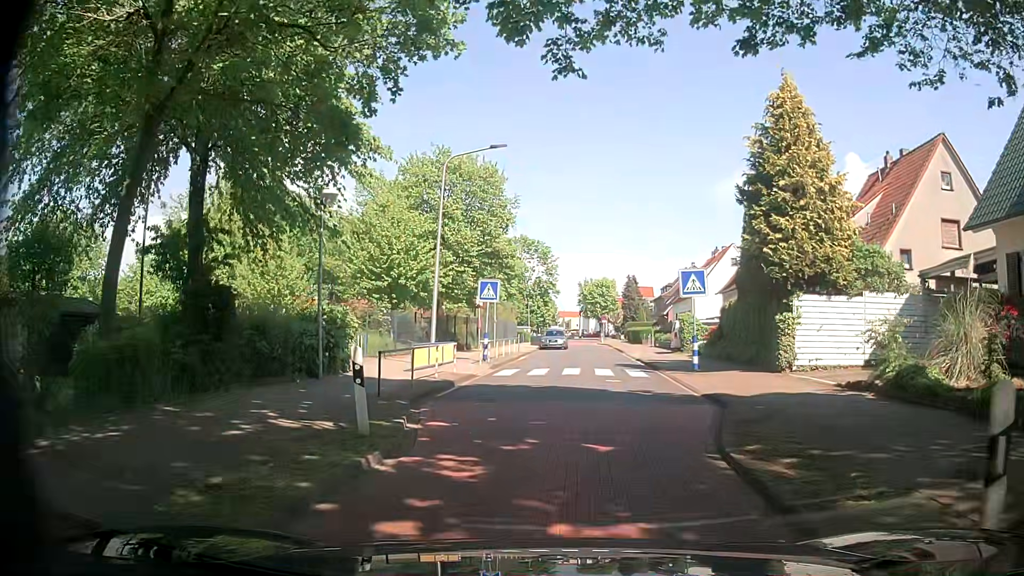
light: Day
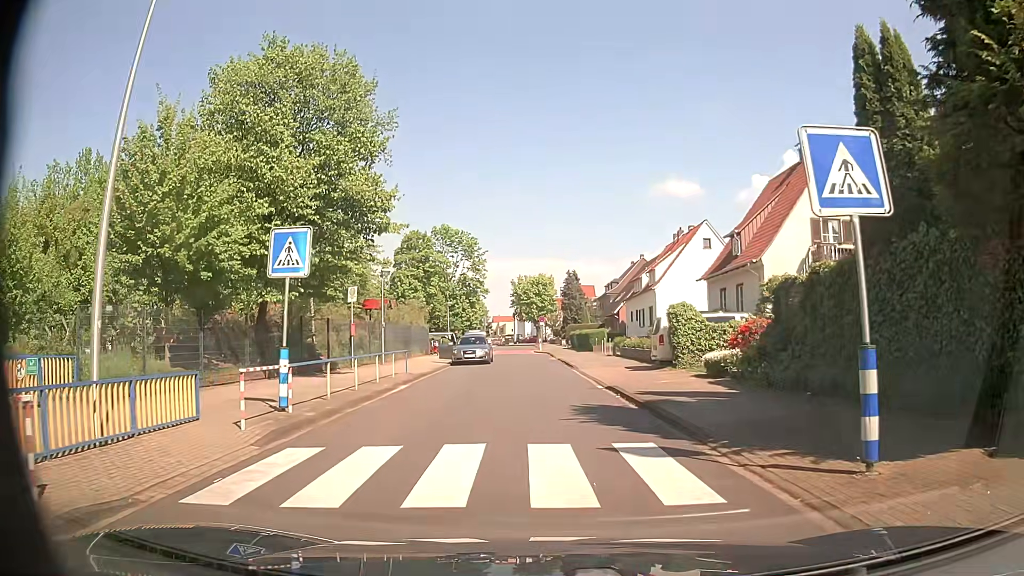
(+0.8, +14.8) m; +5°
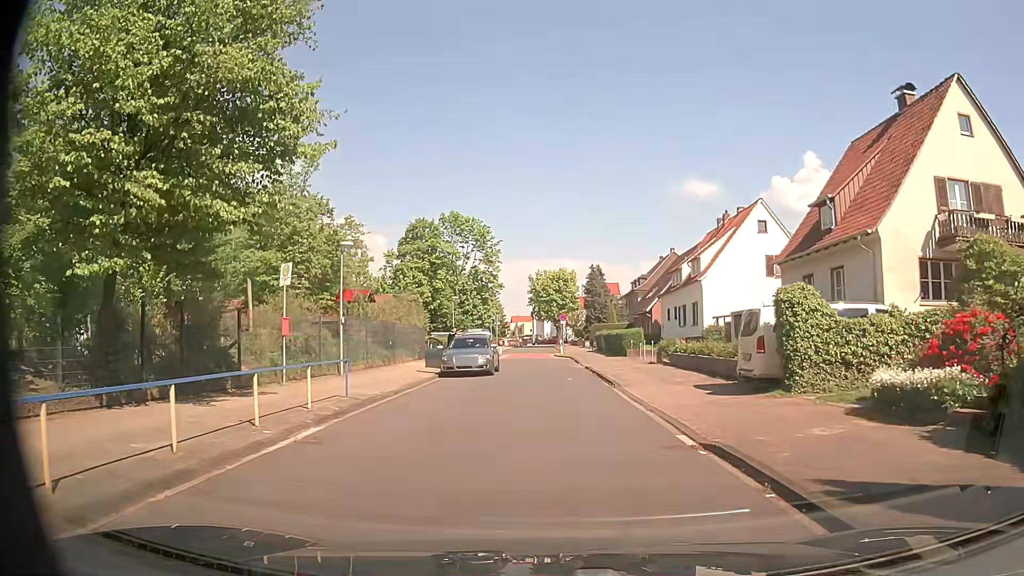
(-0.2, +9.2) m; -3°
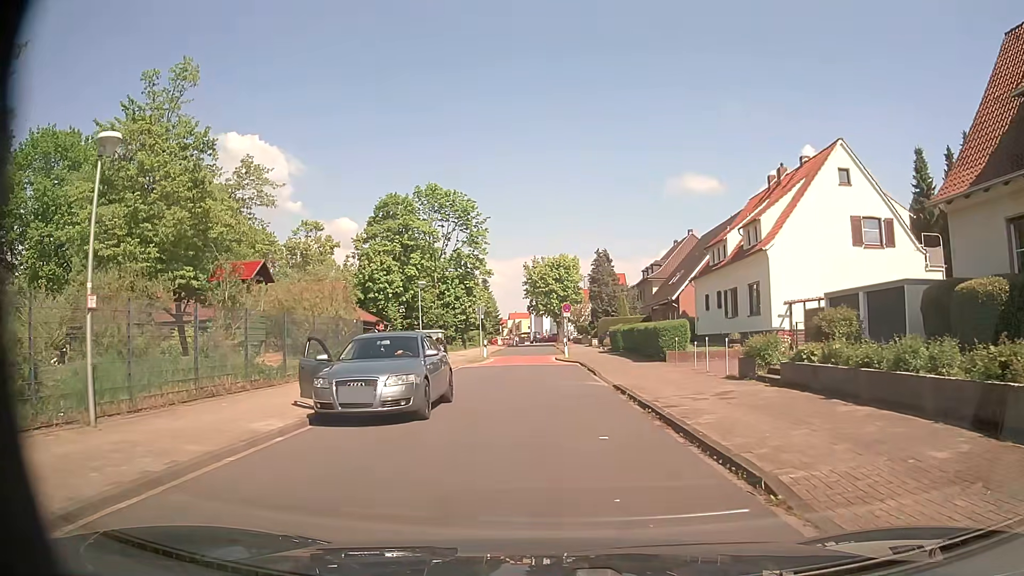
(+0.2, +13.2) m; +1°
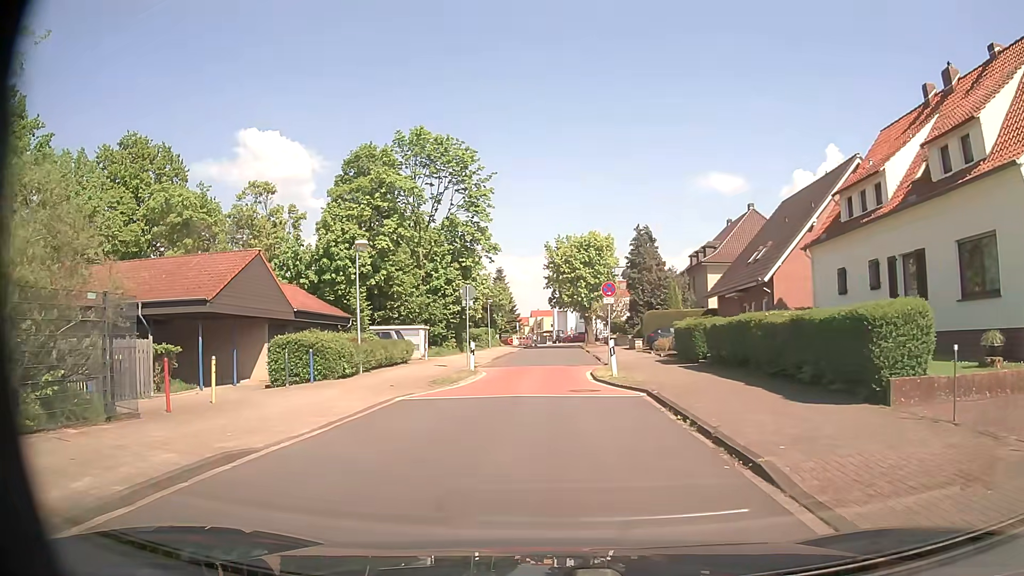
(-0.1, +16.5) m; -2°
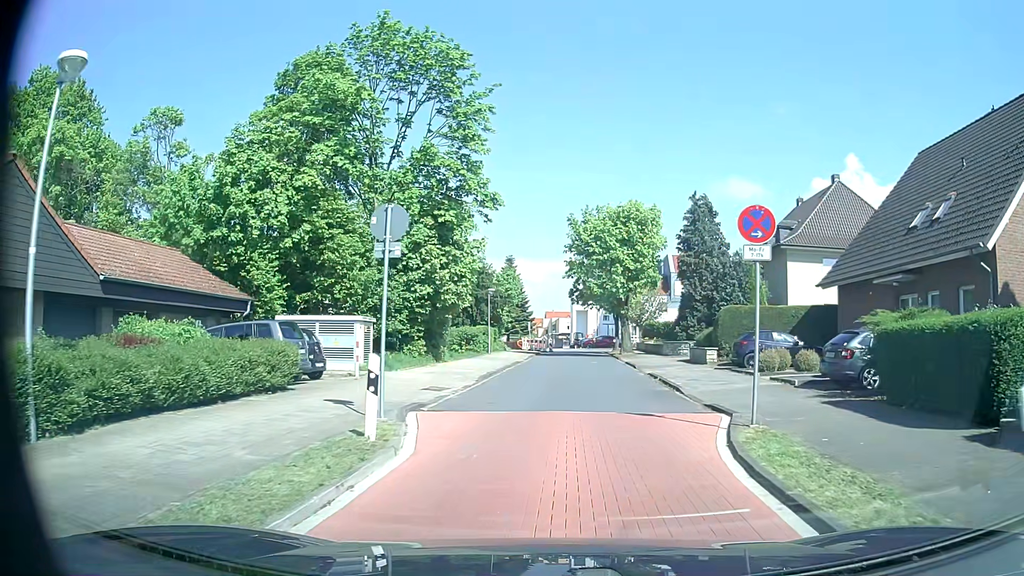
(-0.3, +16.4) m; -1°
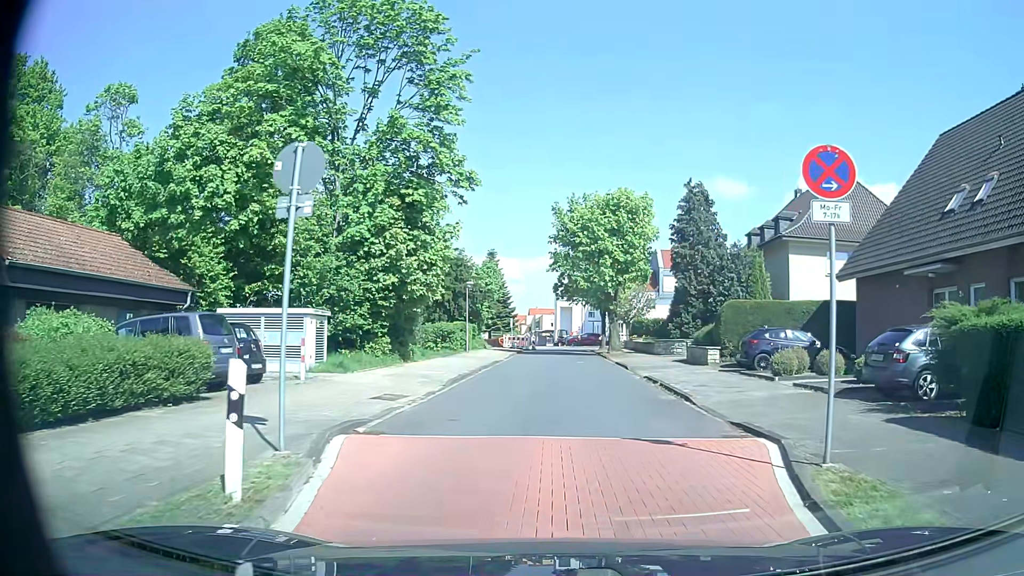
(0.0, +3.3) m; +1°
